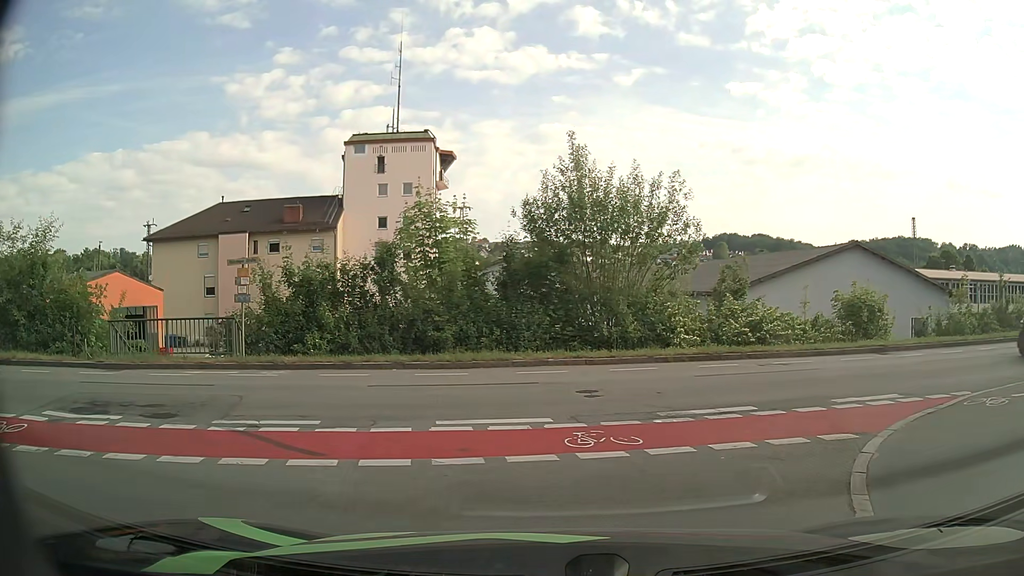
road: residential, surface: asphalt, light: Day
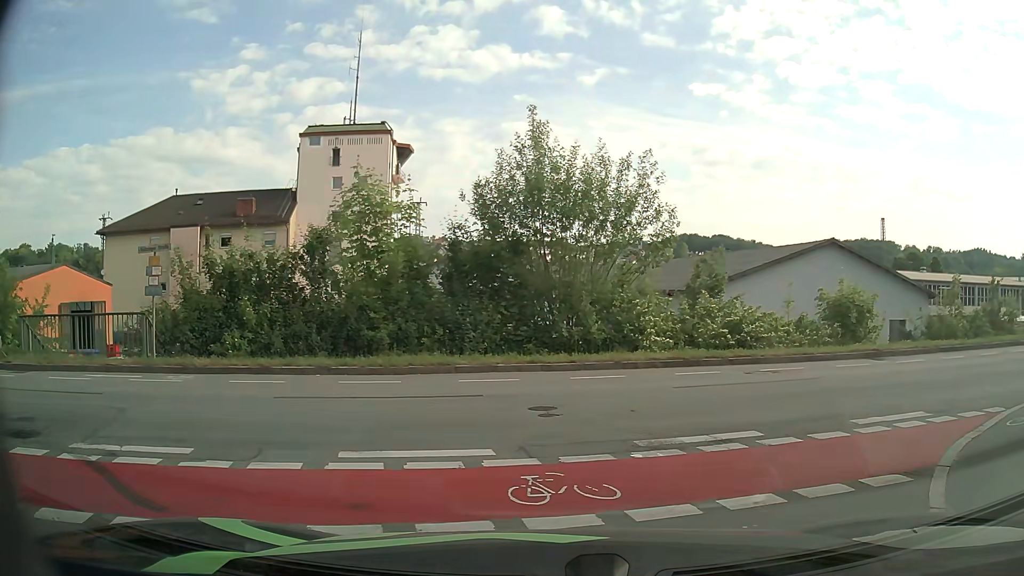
(0.0, +2.3) m; +3°
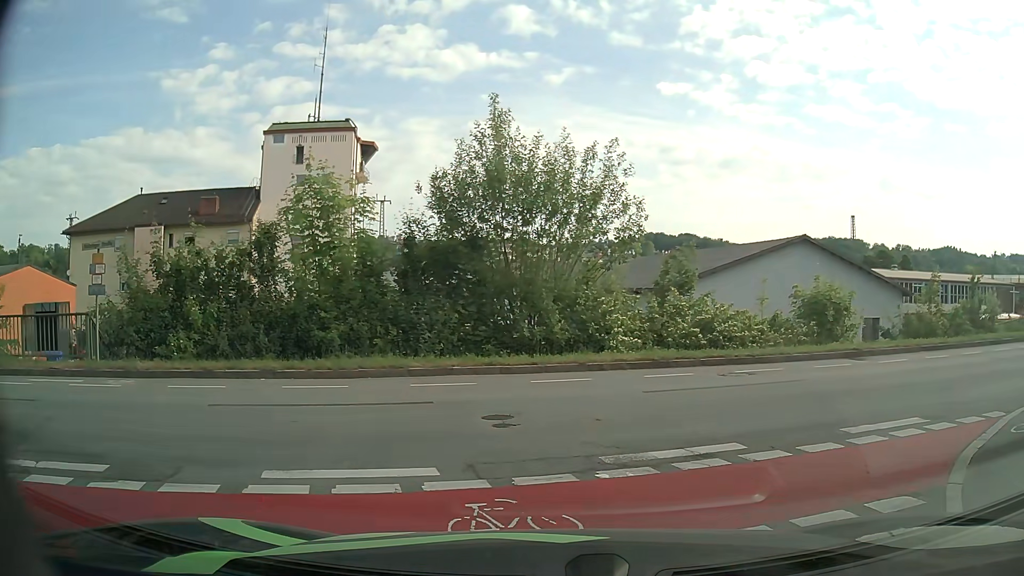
(0.0, +0.9) m; +3°
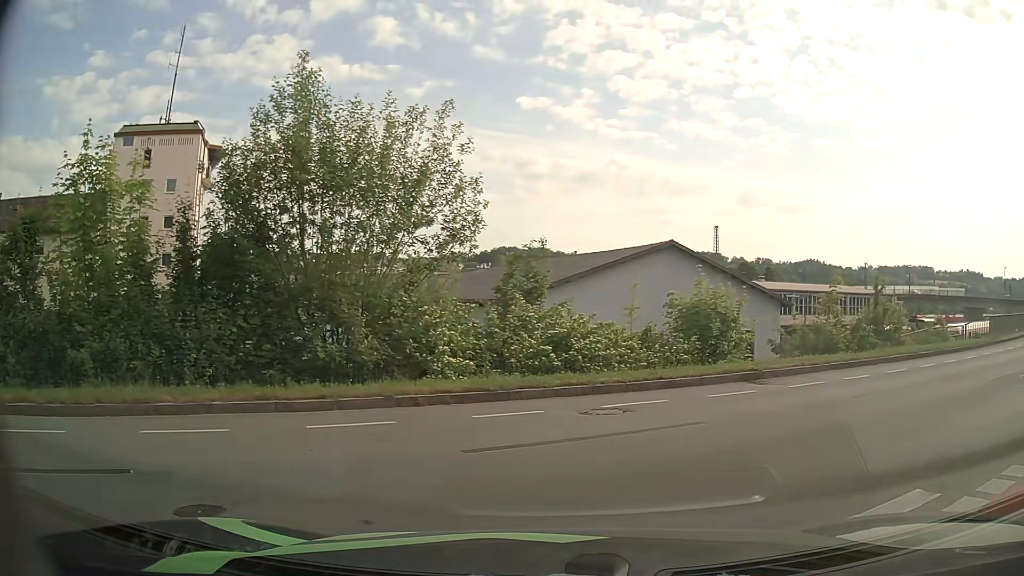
(+0.2, +3.8) m; +13°
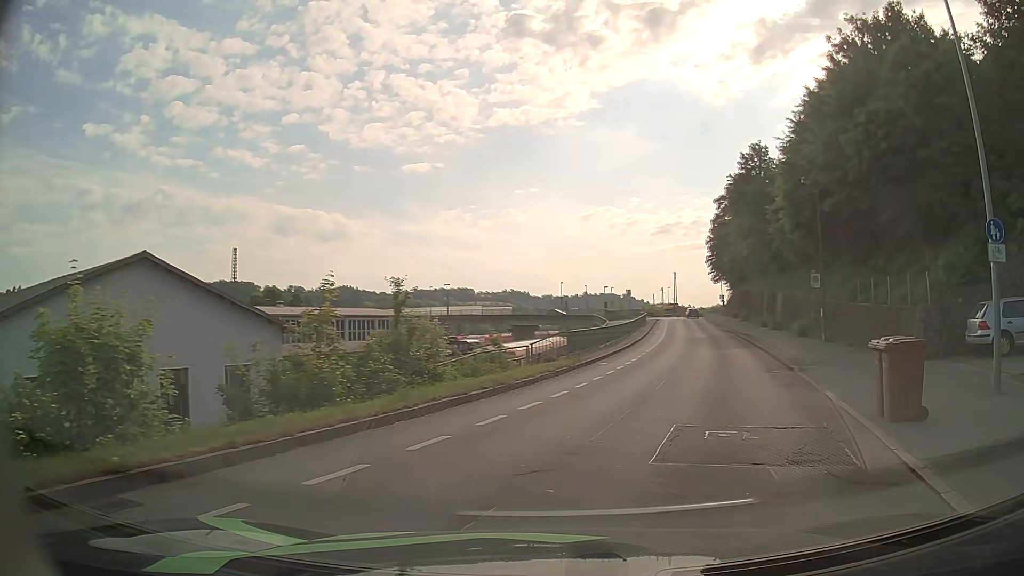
(+2.9, +7.6) m; +40°
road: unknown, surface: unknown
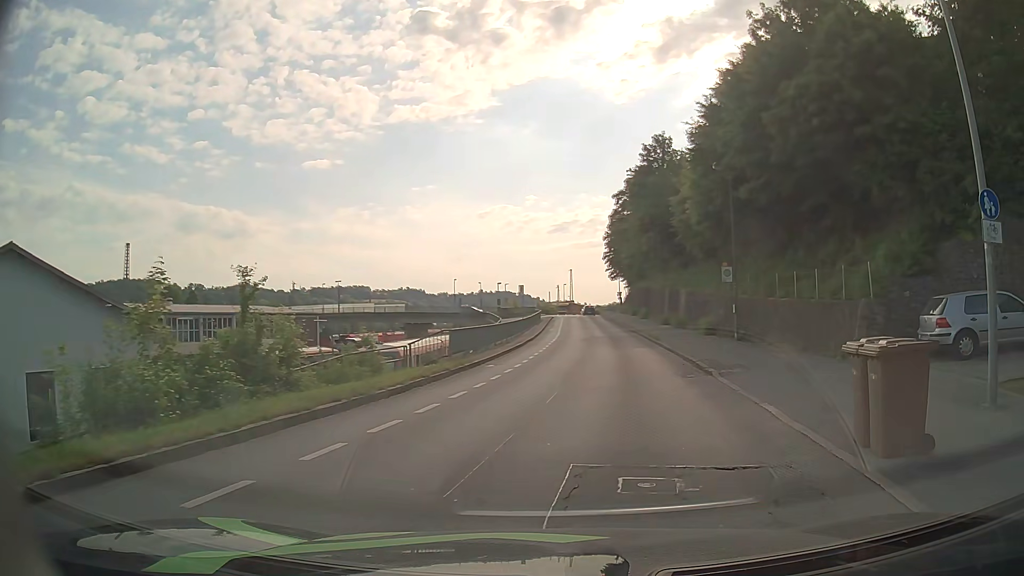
(+0.2, +2.8) m; +8°
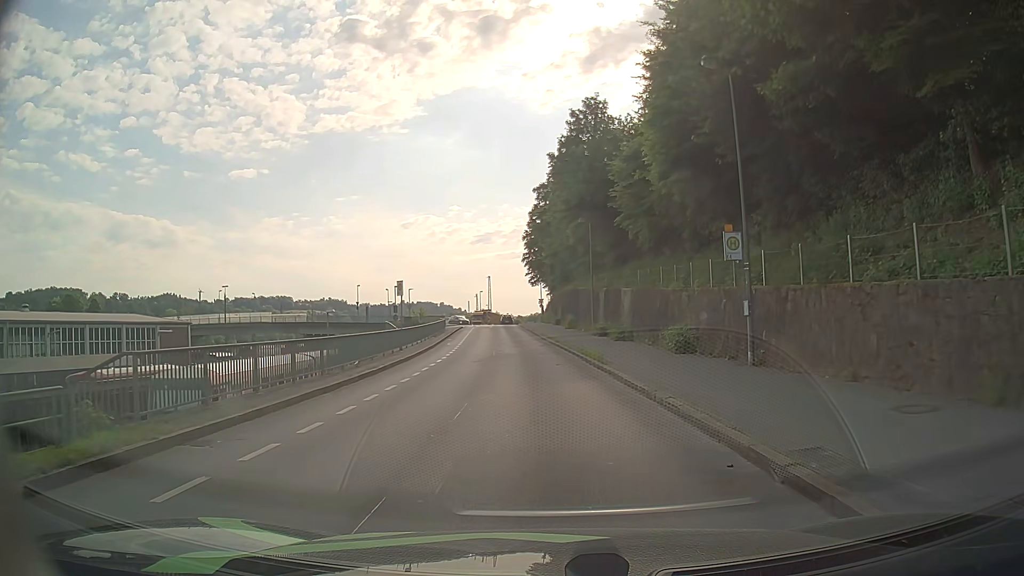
(+1.4, +13.7) m; +7°
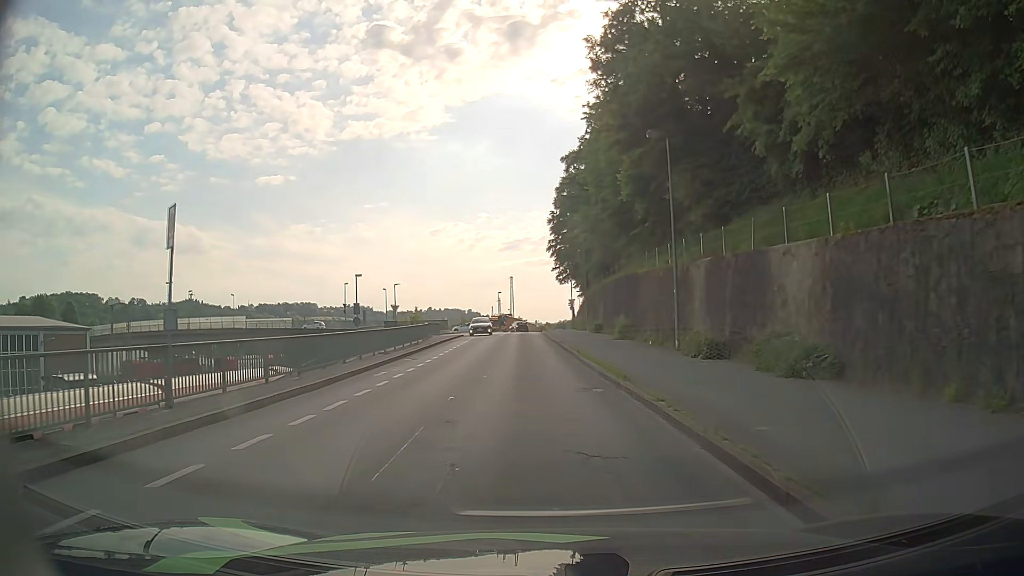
(-0.4, +22.1) m; -2°
